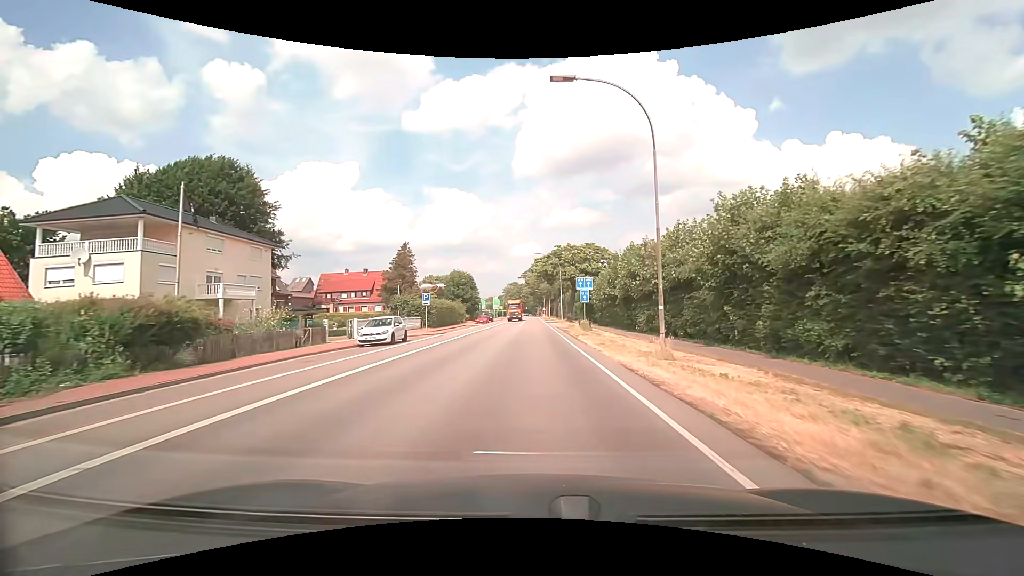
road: secondary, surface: asphalt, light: Day
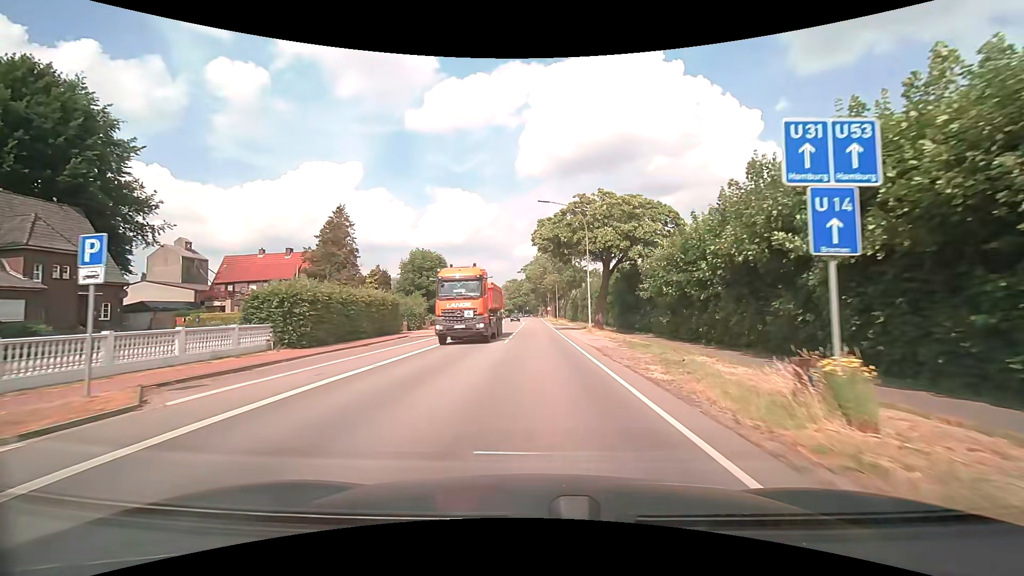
(0.0, +30.7) m; 0°
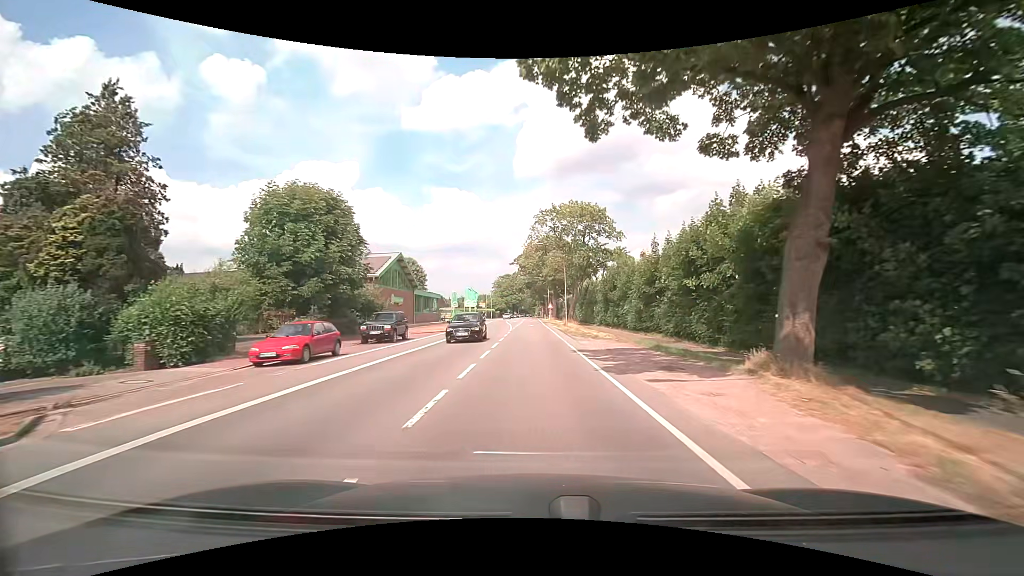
(+0.1, +31.3) m; 0°
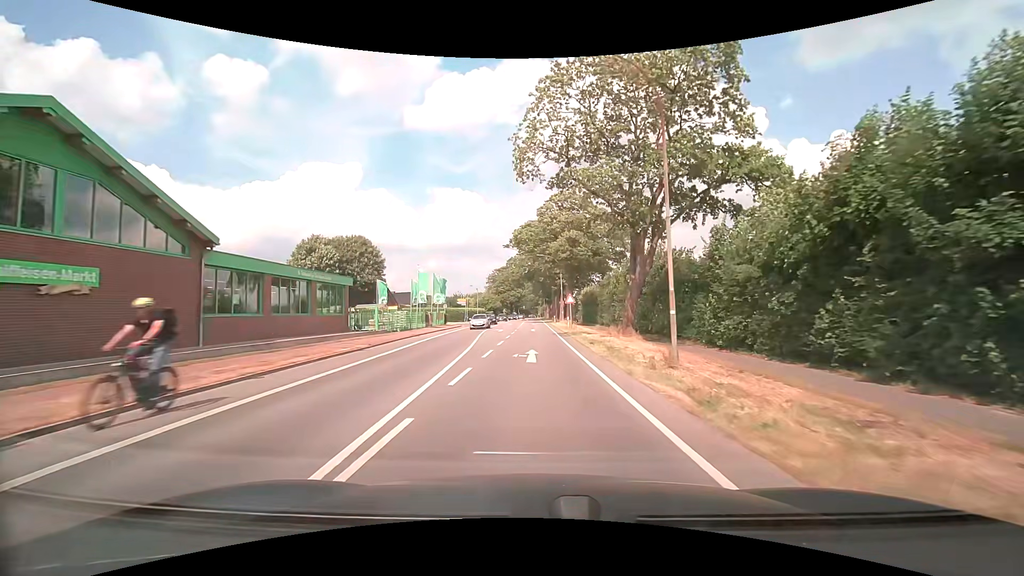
(-0.1, +40.0) m; 0°
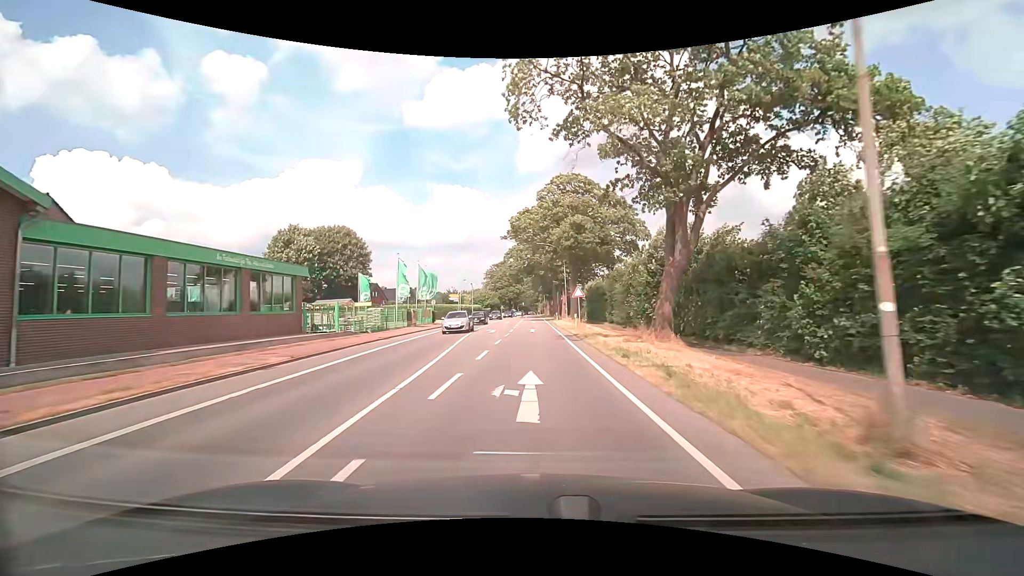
(0.0, +7.9) m; 0°
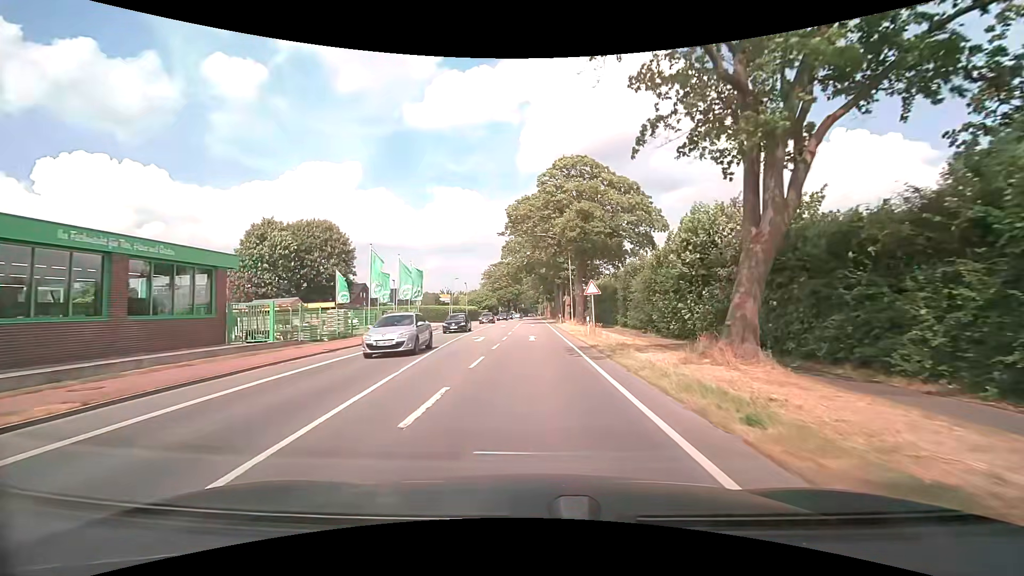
(0.0, +7.9) m; 0°
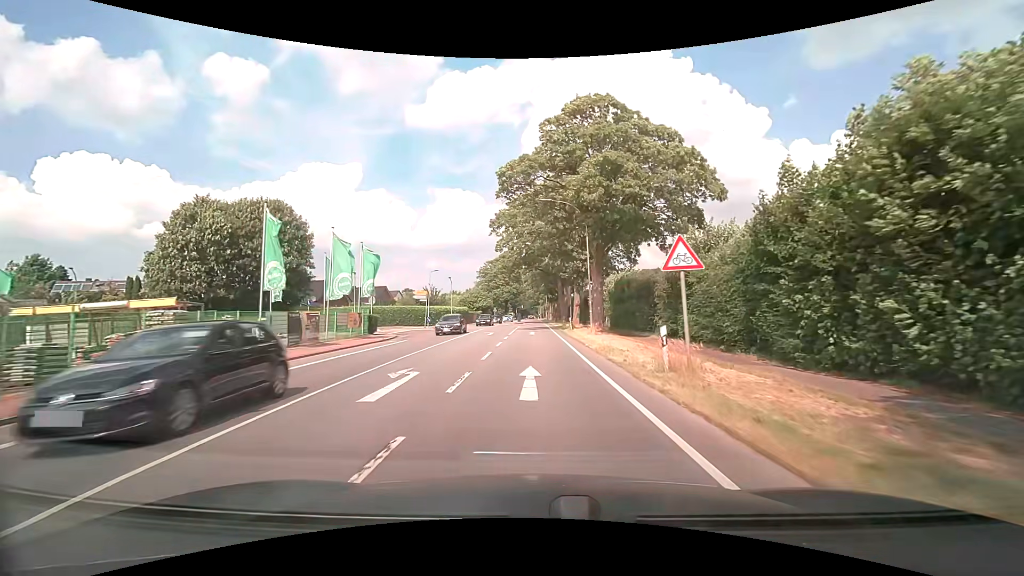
(0.0, +15.5) m; 0°
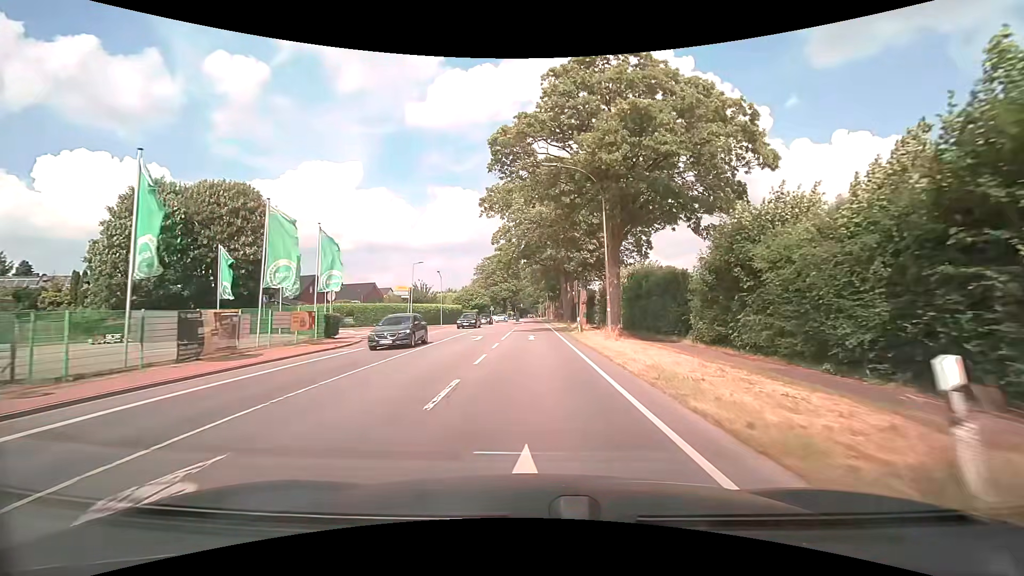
(0.0, +7.7) m; 0°
(0, +10) (0, +20) (0, +30) (0, +40) (0, +50) (0, +60) (0, +70) (0, +80) (0, +90) (-1, +100) m
